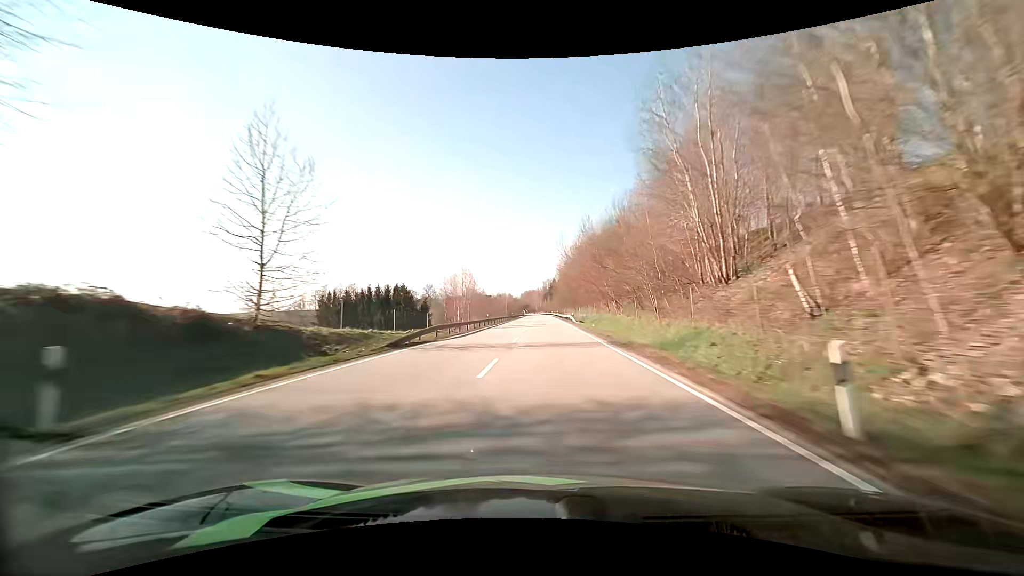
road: primary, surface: asphalt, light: Day
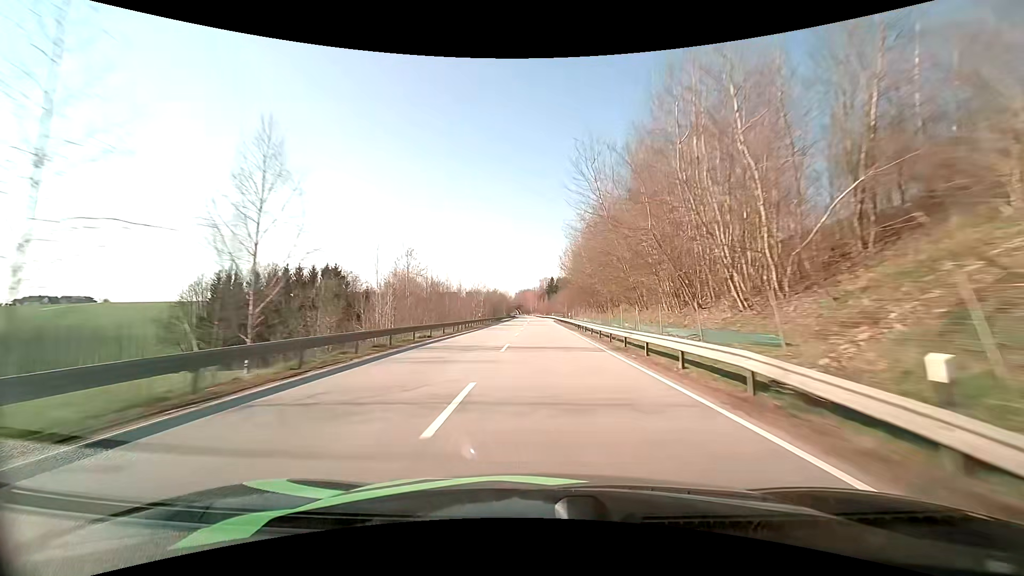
(+0.3, +52.4) m; +1°
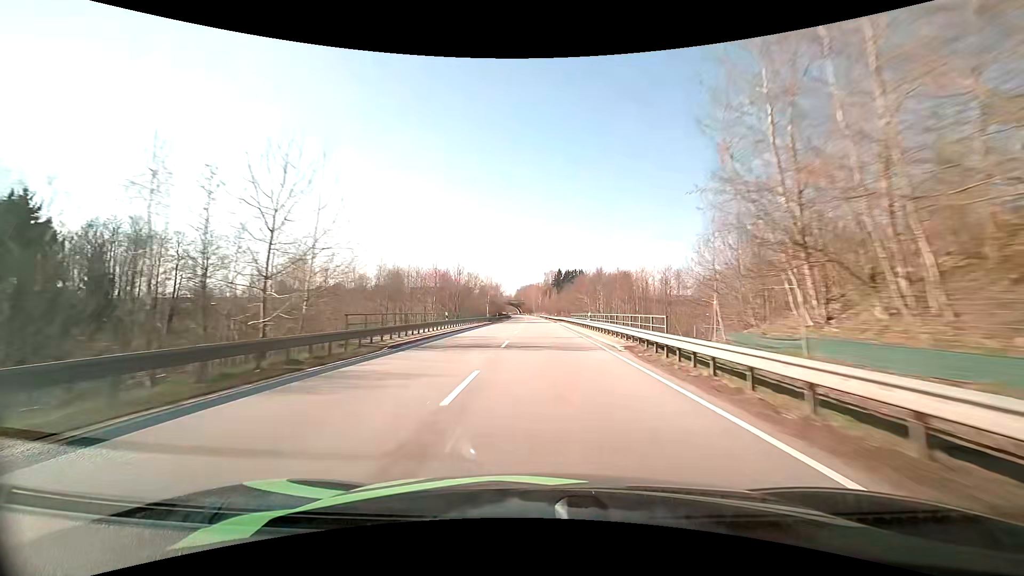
(-0.3, +69.7) m; -1°
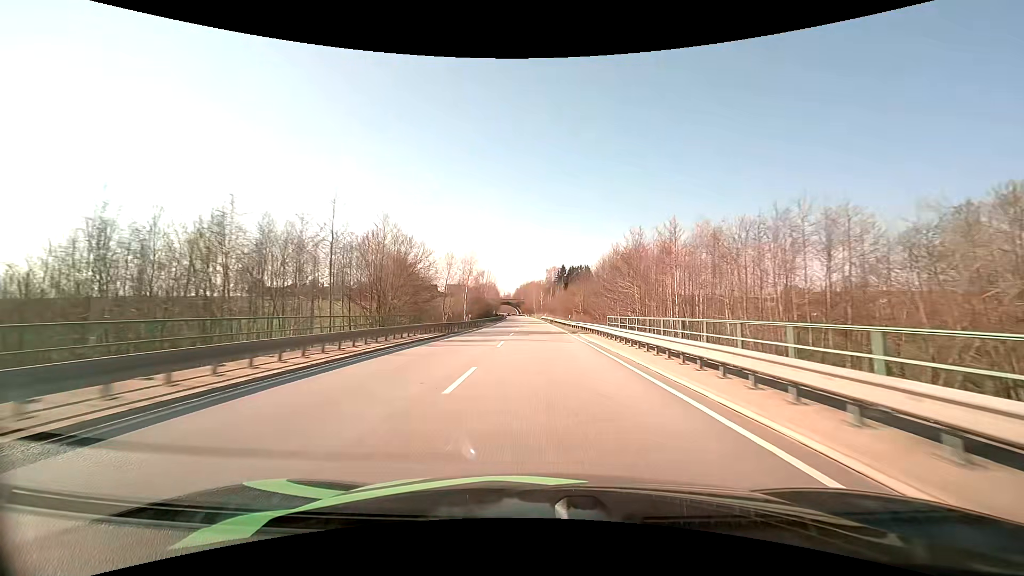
(+0.1, +34.8) m; 0°
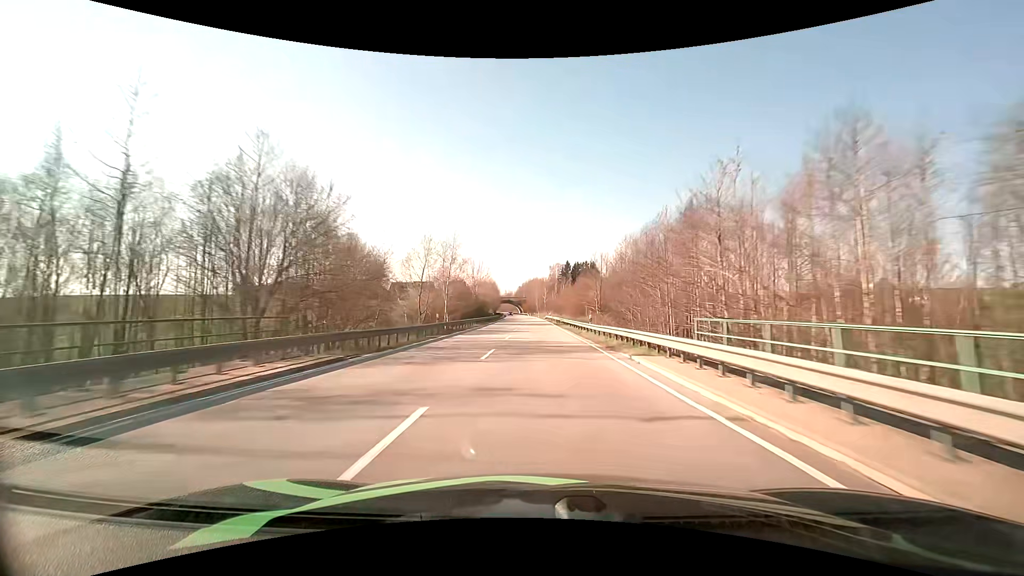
(-0.1, +17.3) m; 0°
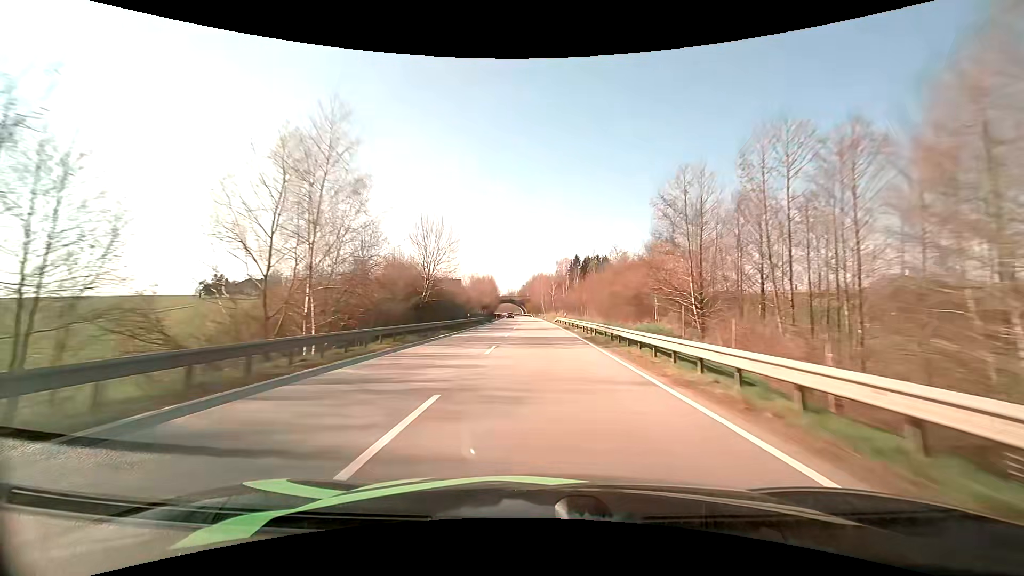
(-0.2, +34.6) m; -1°
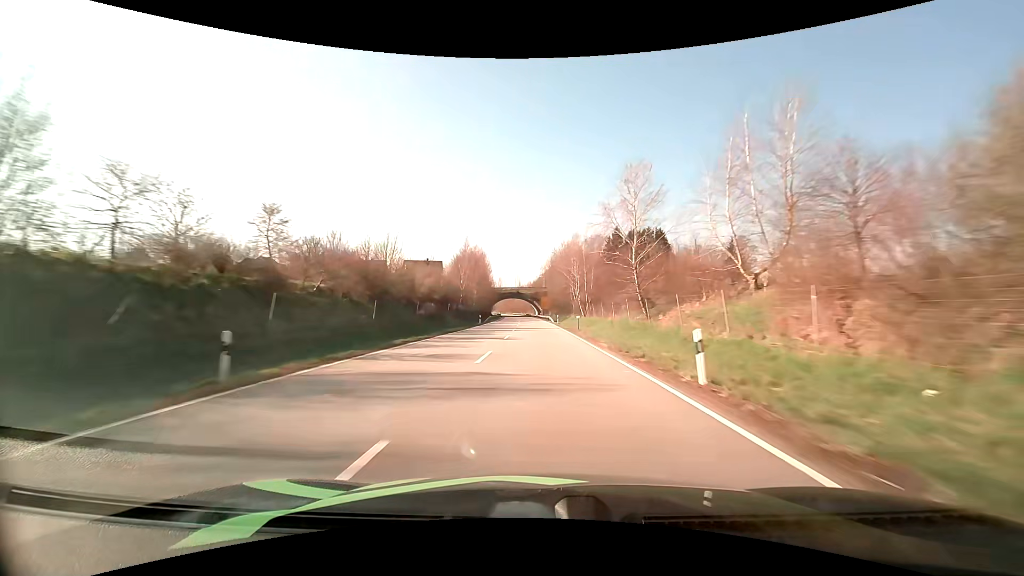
(-1.6, +87.1) m; -2°
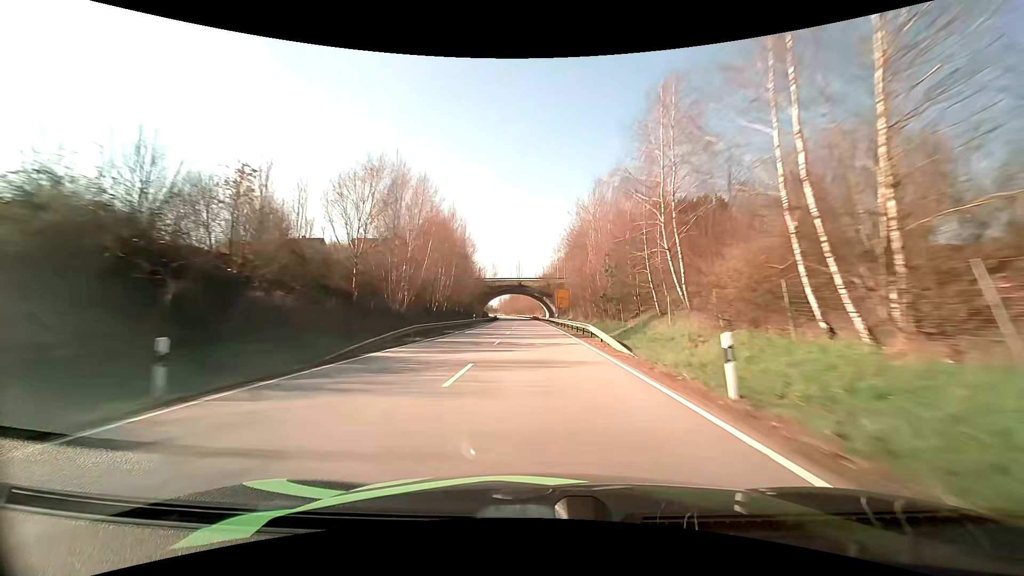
(-0.5, +52.3) m; -1°
(0, +10) (0, +20) (0, +30) (0, +40) (-1, +50) (-1, +60) (-1, +70) (-2, +80) (-2, +90) (-3, +100) m
